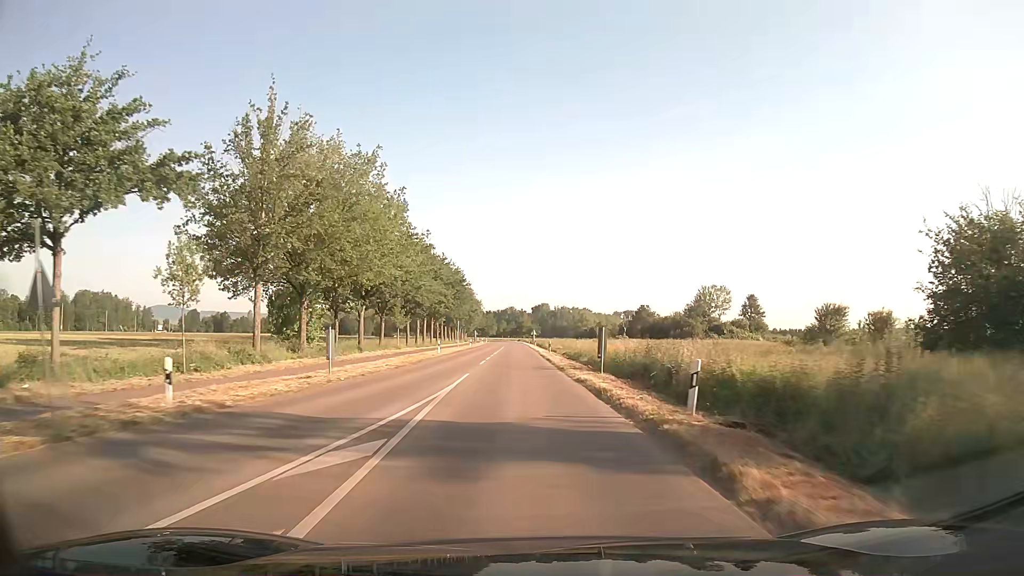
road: secondary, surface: asphalt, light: Day
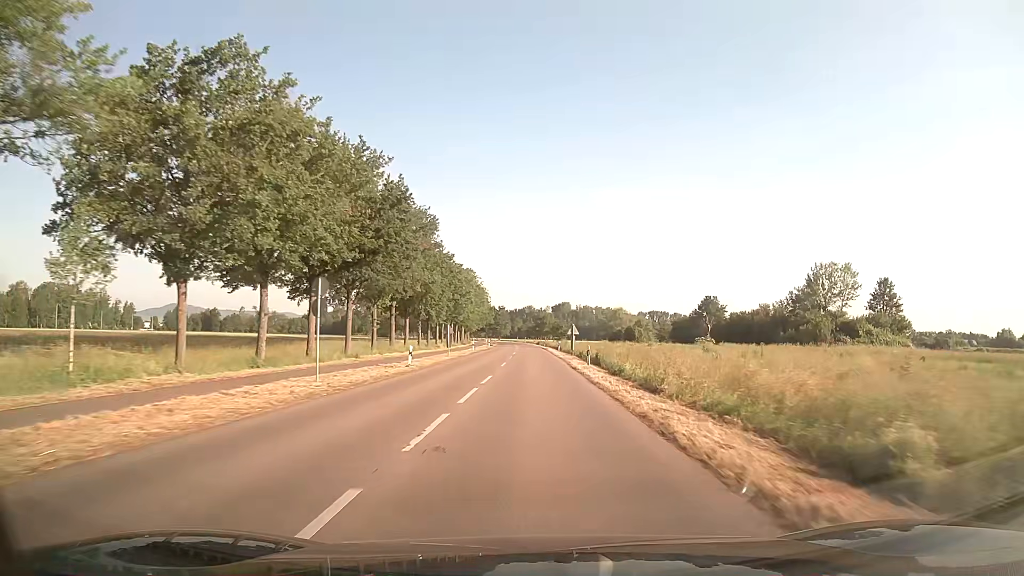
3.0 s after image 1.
(-1.4, +55.3) m; -1°
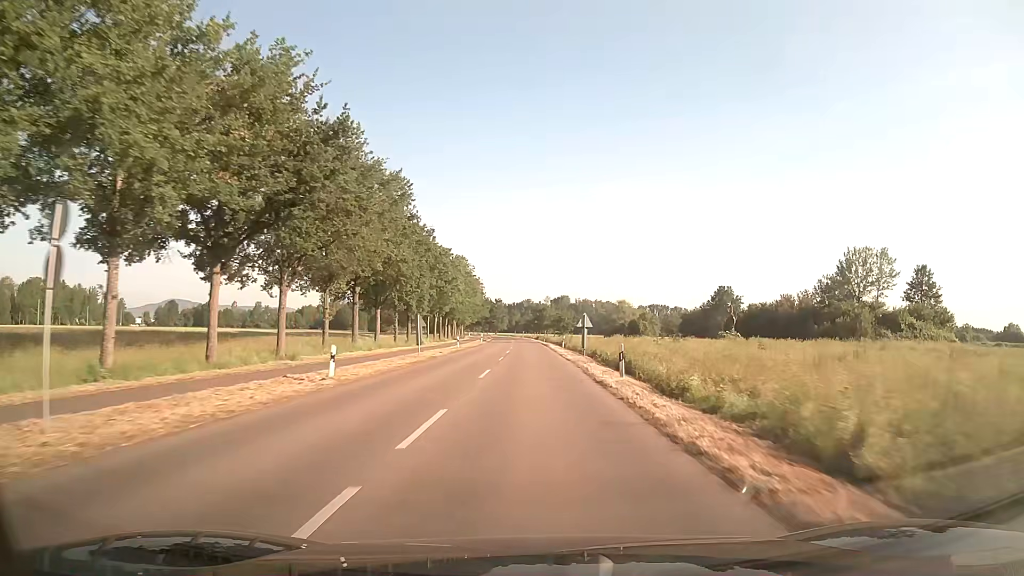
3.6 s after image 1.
(0.0, +12.2) m; 0°
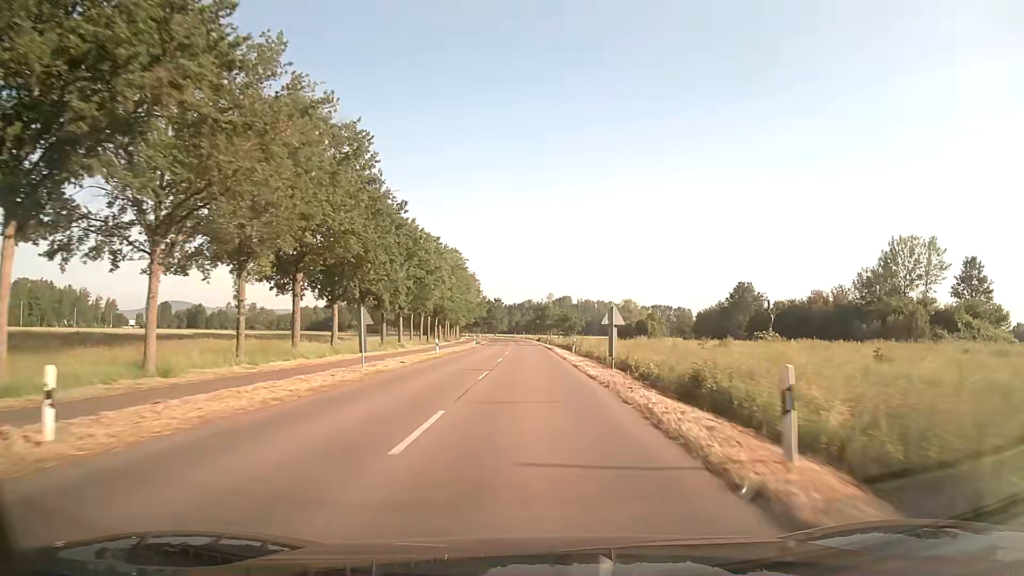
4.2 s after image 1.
(0.0, +12.5) m; 0°
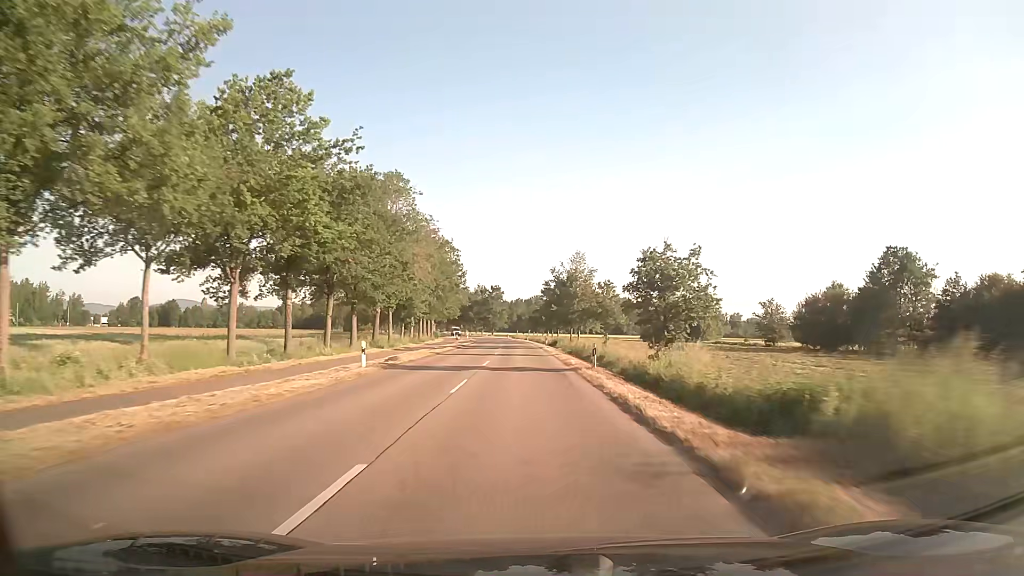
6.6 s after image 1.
(-0.2, +53.1) m; -1°
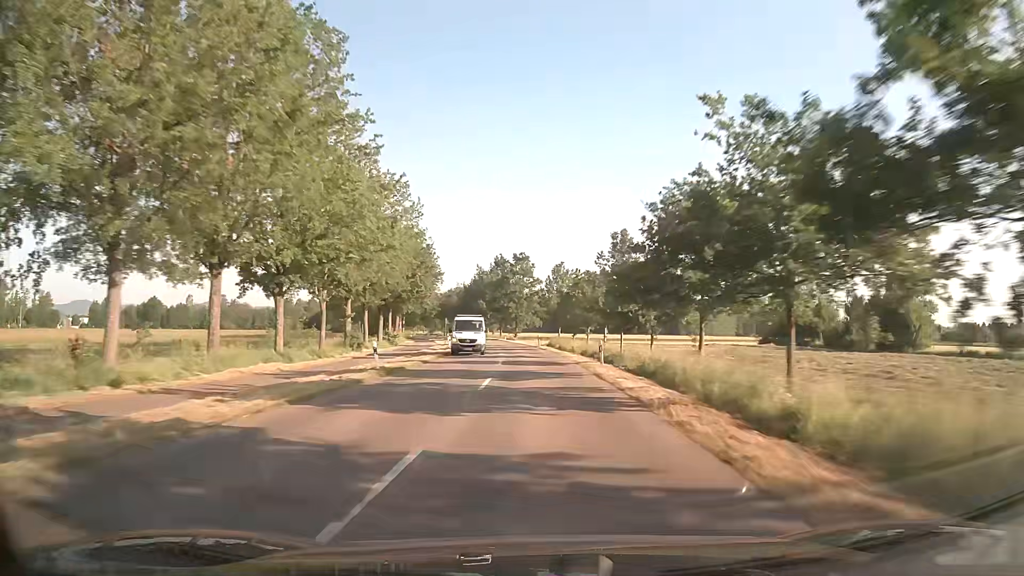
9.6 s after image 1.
(-1.8, +71.4) m; -3°
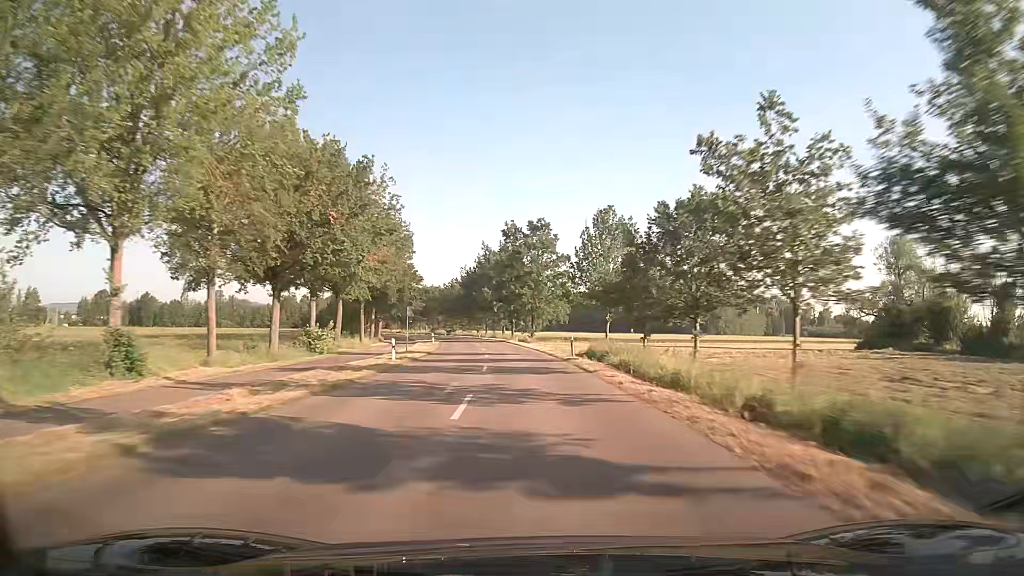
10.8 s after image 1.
(-0.4, +29.7) m; -2°
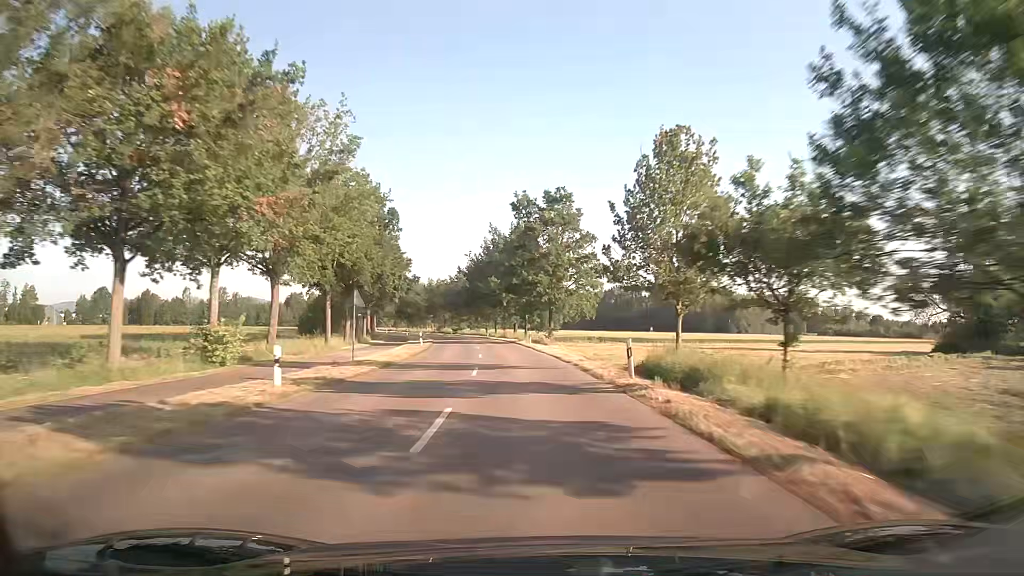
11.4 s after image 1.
(-0.2, +15.0) m; -1°
(0, +10) (0, +20) (-1, +30) (-2, +40) (-3, +50) (-4, +60) (-5, +70) (-7, +80) (-9, +89) (-11, +99) m
